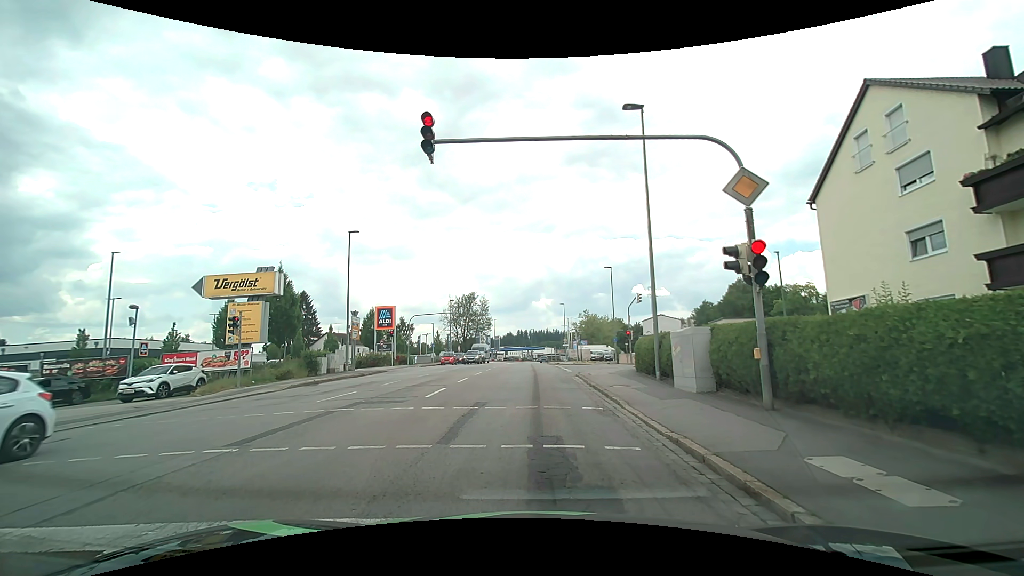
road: tertiary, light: Day
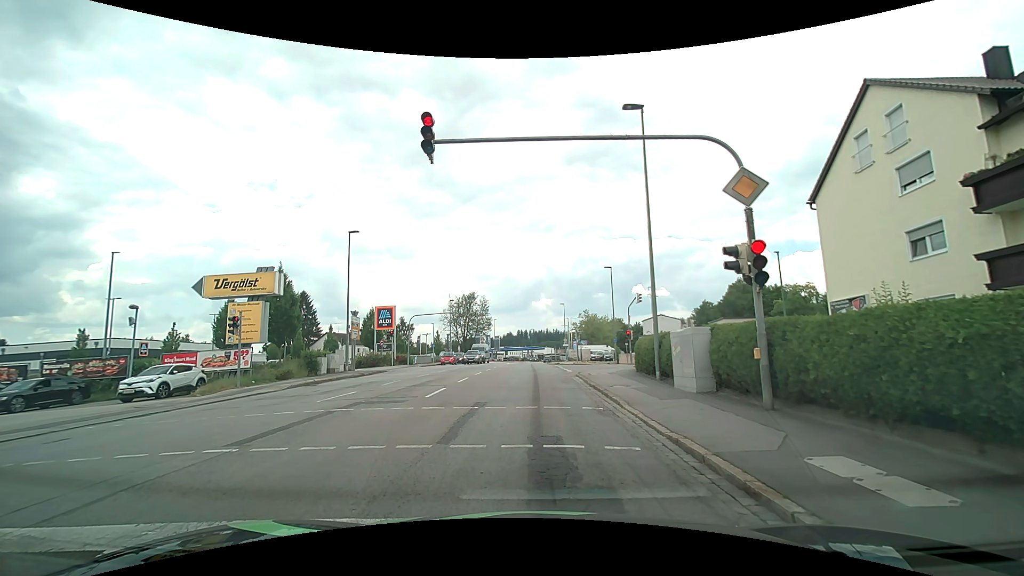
(0.0, 0.0) m; 0°
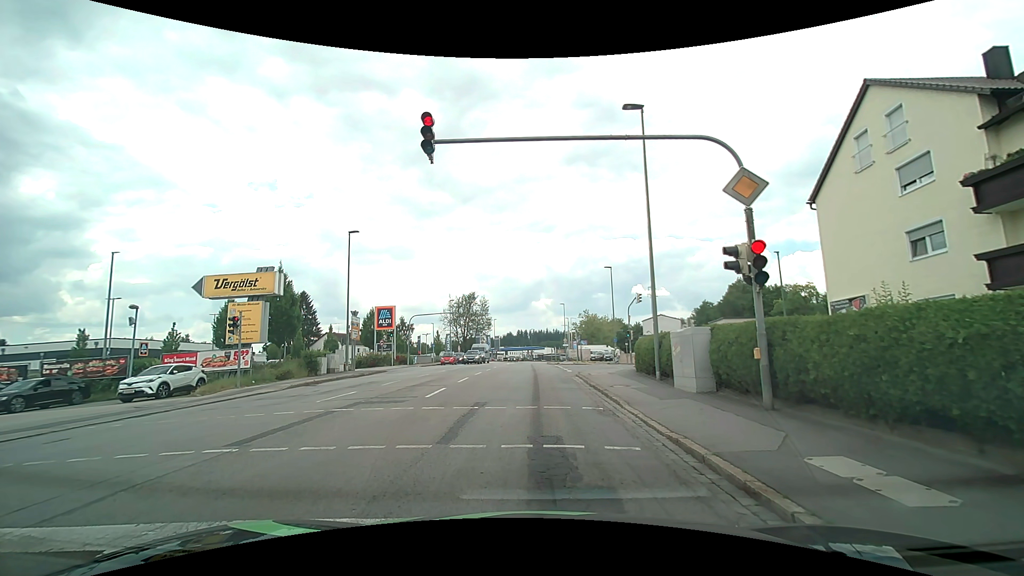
(0.0, 0.0) m; 0°
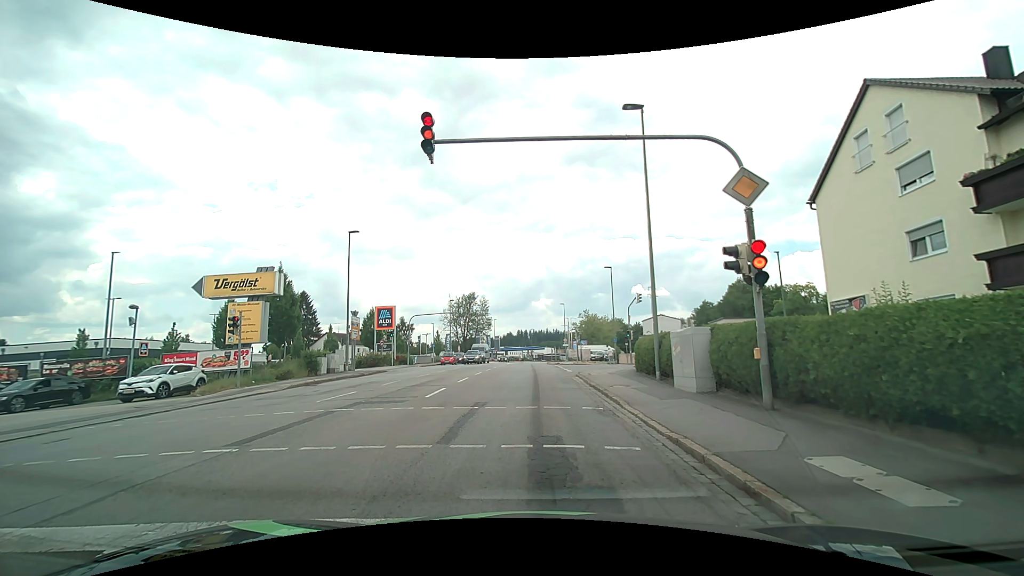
(0.0, 0.0) m; 0°
(0, +10) (0, +20) (0, +30) (0, +40) (0, +50) (0, +60) (0, +70) (0, +80) (+1, +90) (+1, +100) m
